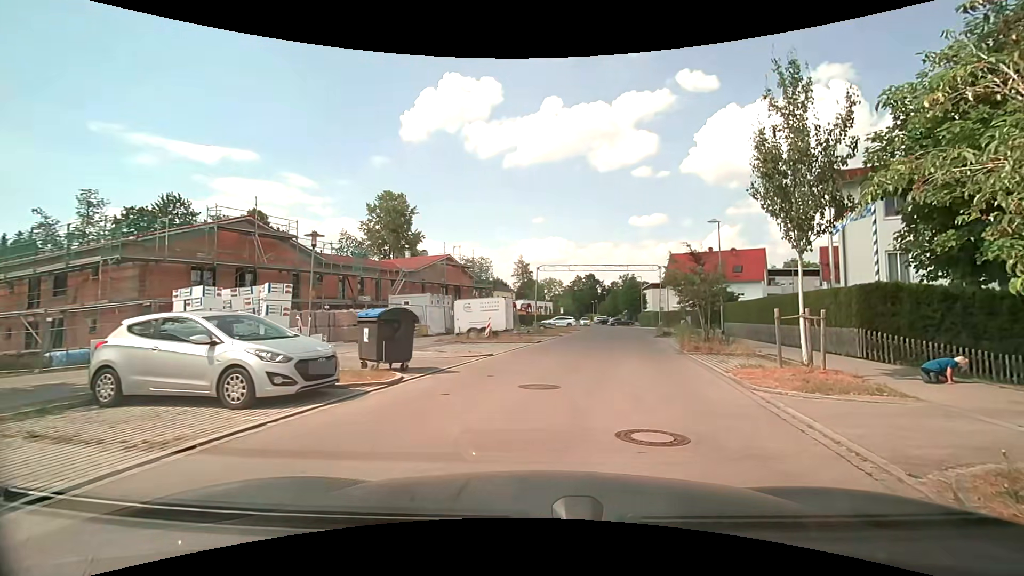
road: residential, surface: asphalt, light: Day
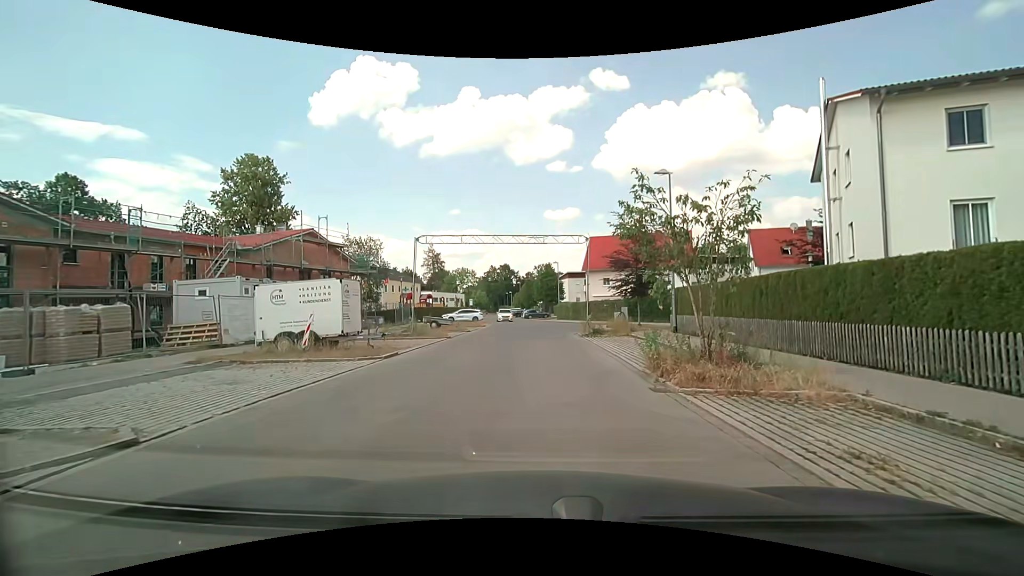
(+1.5, +11.4) m; +9°
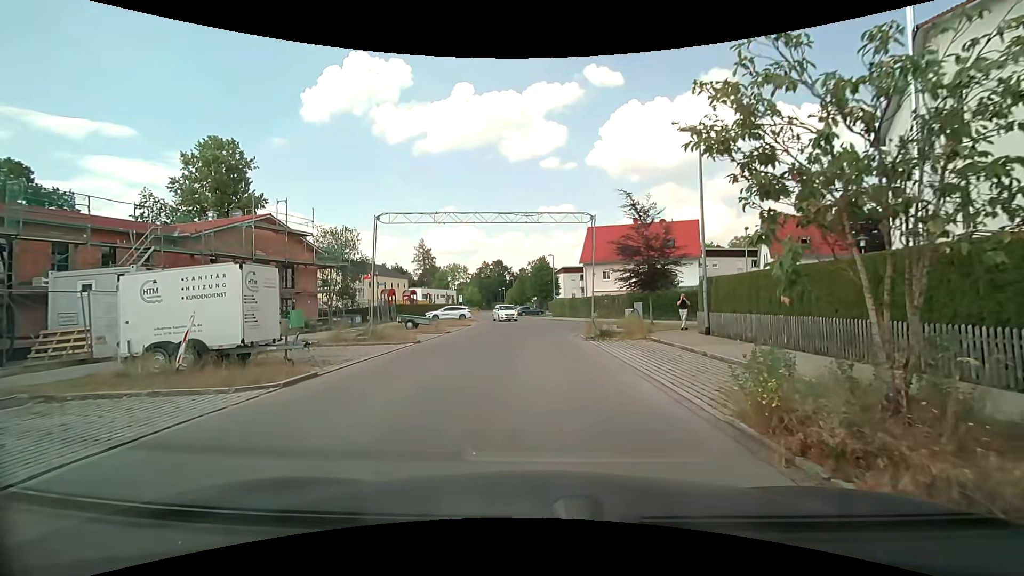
(0.0, +5.2) m; +1°
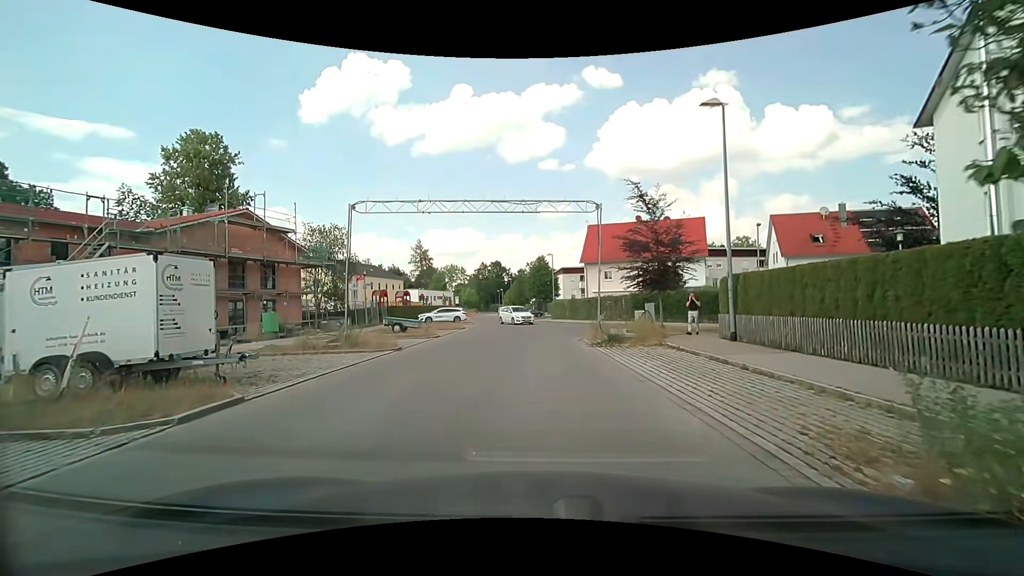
(0.0, +2.5) m; 0°
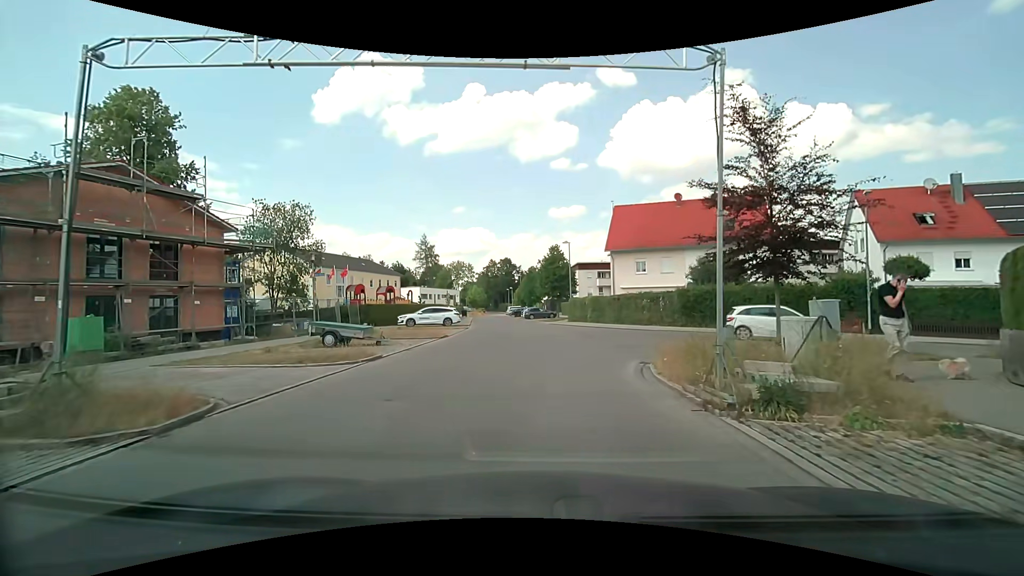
(-0.1, +10.8) m; -1°
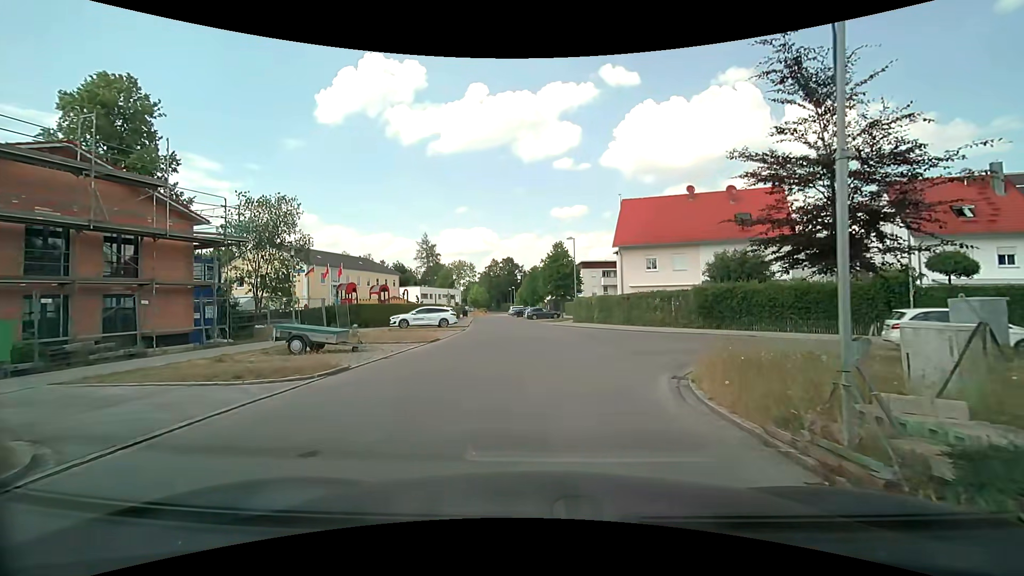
(0.0, +2.7) m; -1°
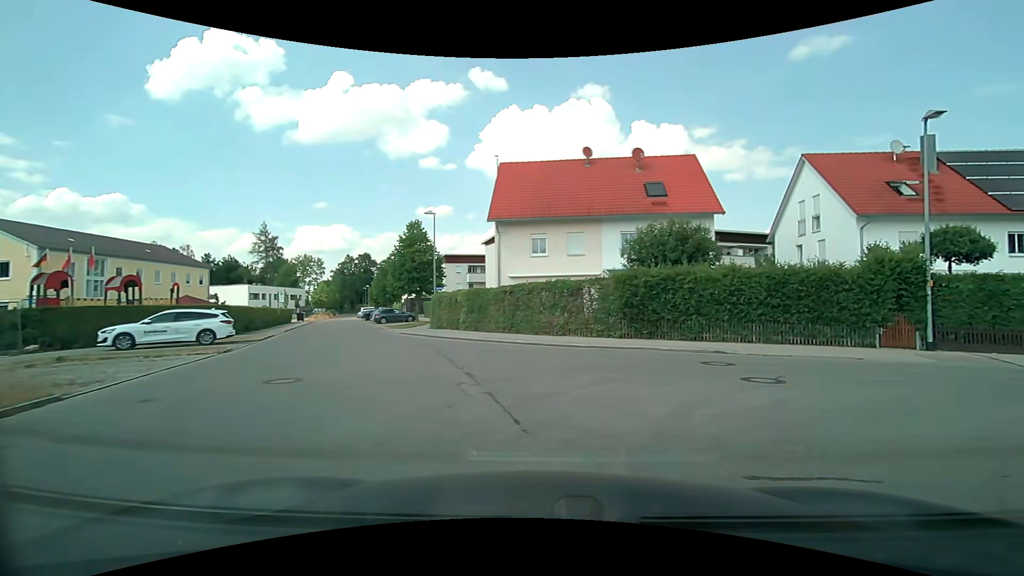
(+0.7, +12.1) m; +15°
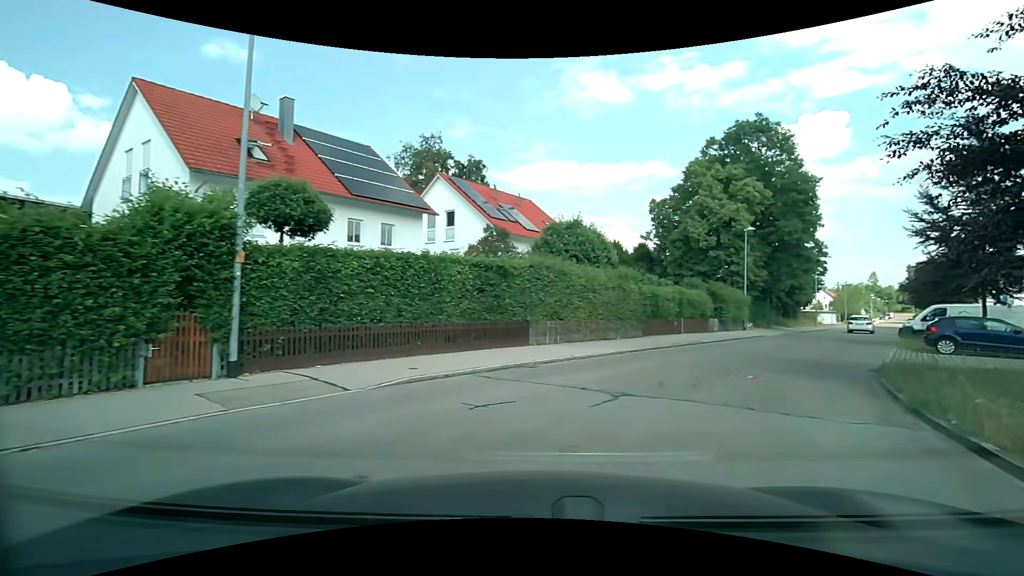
(+5.5, +9.0) m; +63°
(+3, +10) (+8, +18) (+14, +26) (+19, +34) (+25, +42) (+31, +51) (+37, +59) (+43, +67) (+49, +75) (+54, +83) m
